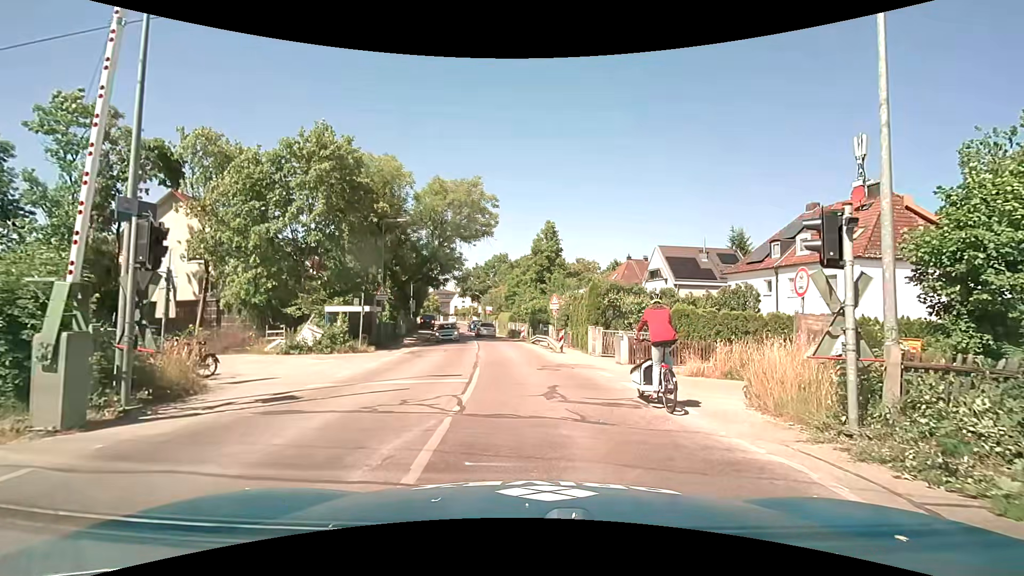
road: tertiary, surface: asphalt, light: Day
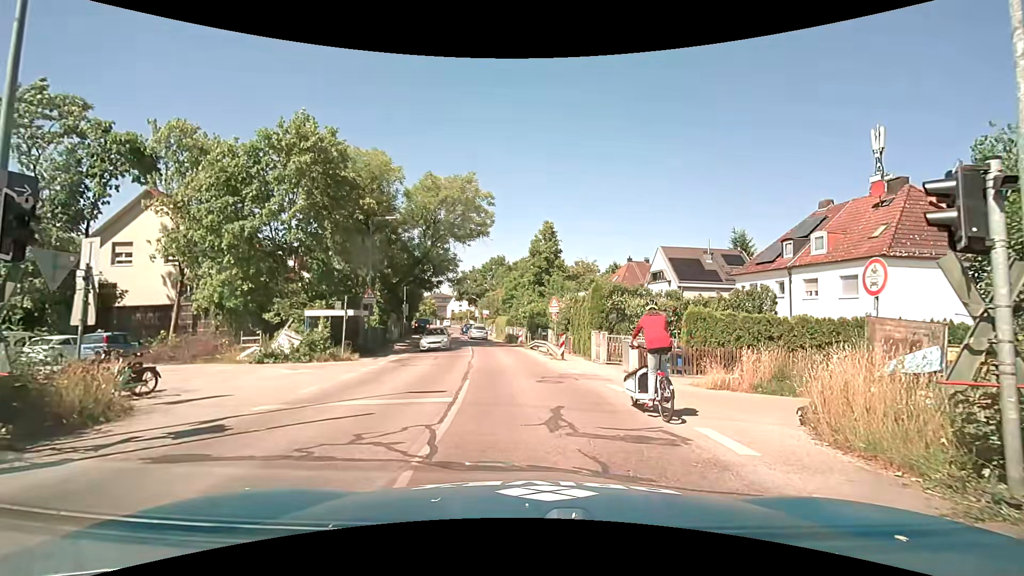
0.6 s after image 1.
(0.0, +2.1) m; -1°
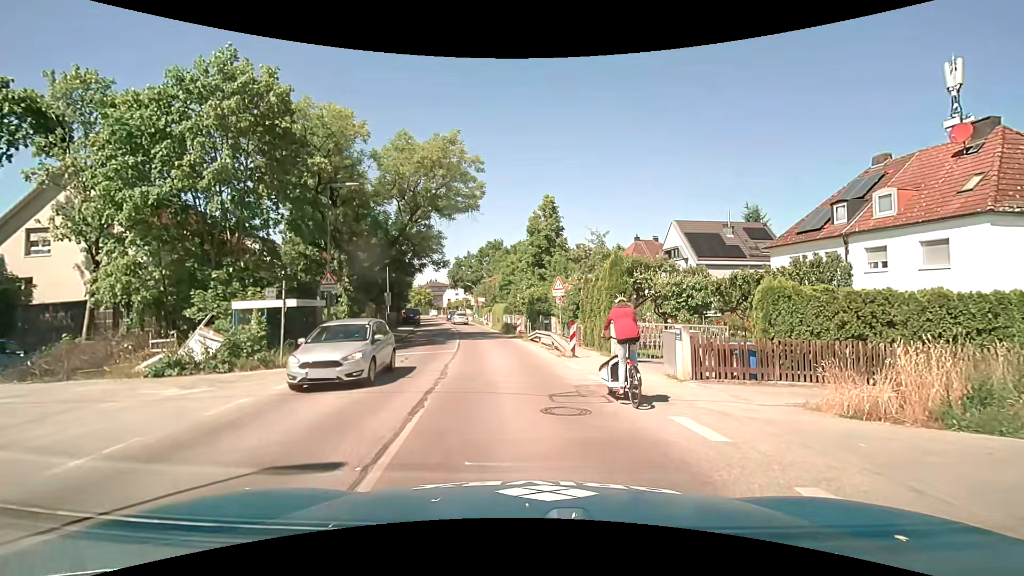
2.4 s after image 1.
(+0.1, +5.9) m; +1°
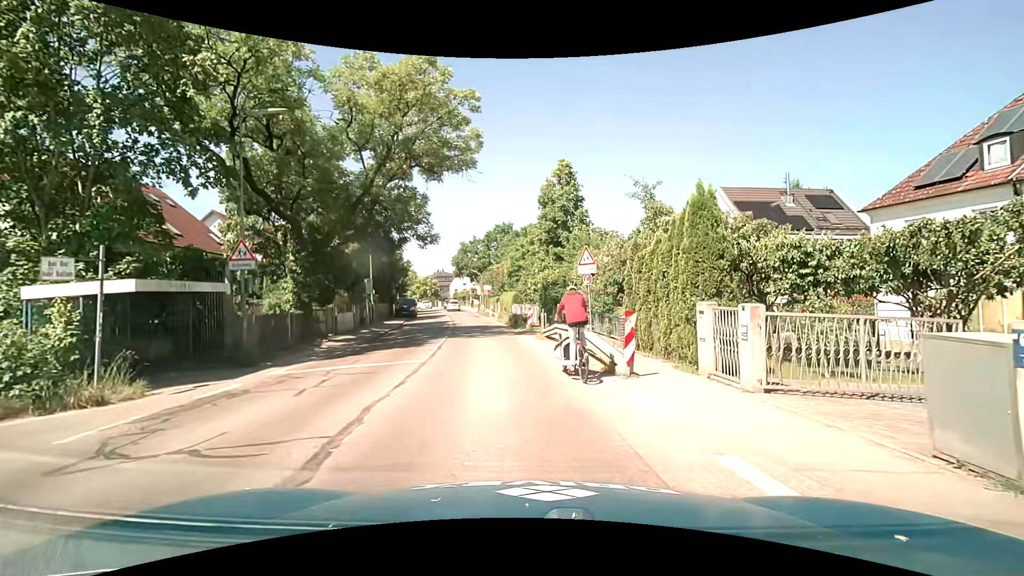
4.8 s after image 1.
(-0.2, +8.4) m; -2°
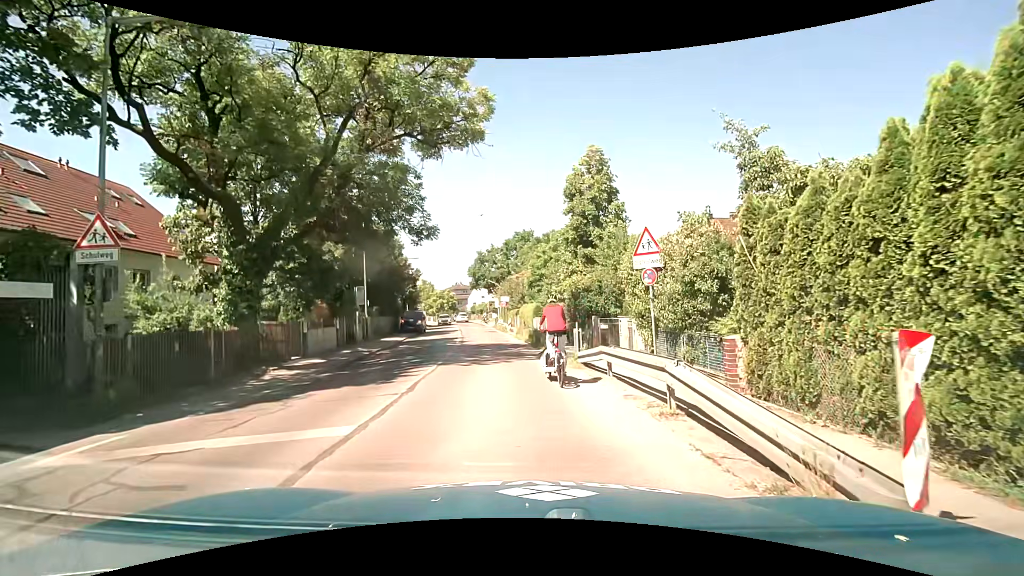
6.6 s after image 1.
(-0.2, +6.6) m; -2°
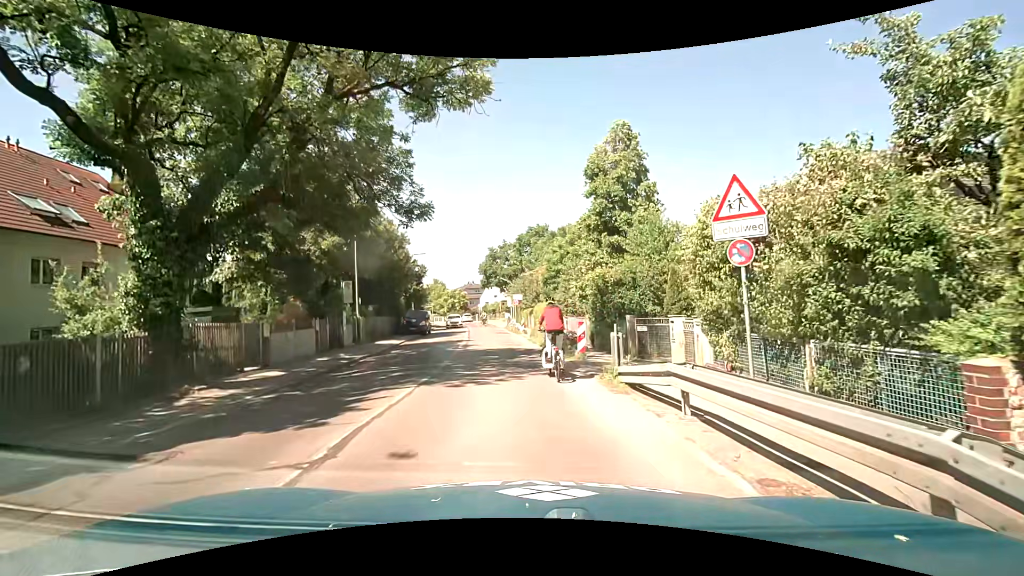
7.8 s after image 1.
(-0.1, +4.4) m; -2°
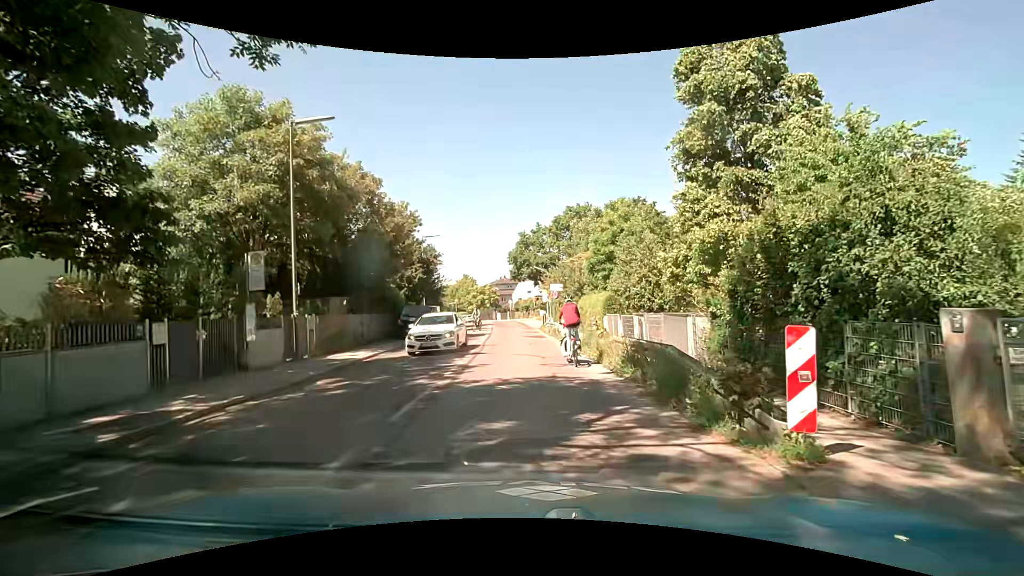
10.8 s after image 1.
(-0.5, +11.6) m; -5°
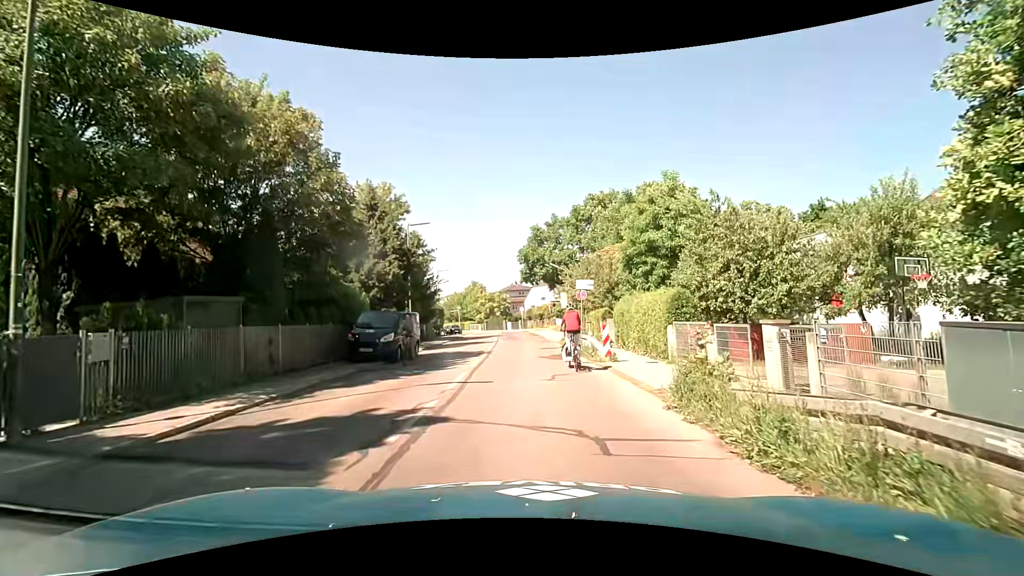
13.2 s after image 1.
(-0.1, +9.9) m; -2°
(0, +10) (0, +20) (0, +30) (0, +40) (0, +50) (-1, +60) (-2, +70) (-4, +80) (-8, +89) (-12, +98) m
